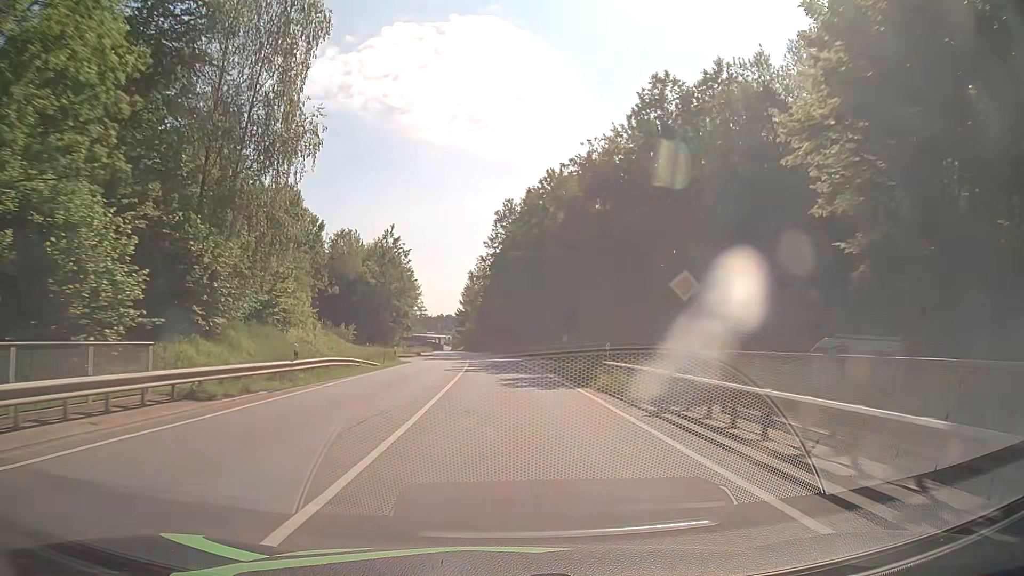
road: secondary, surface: asphalt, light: Day
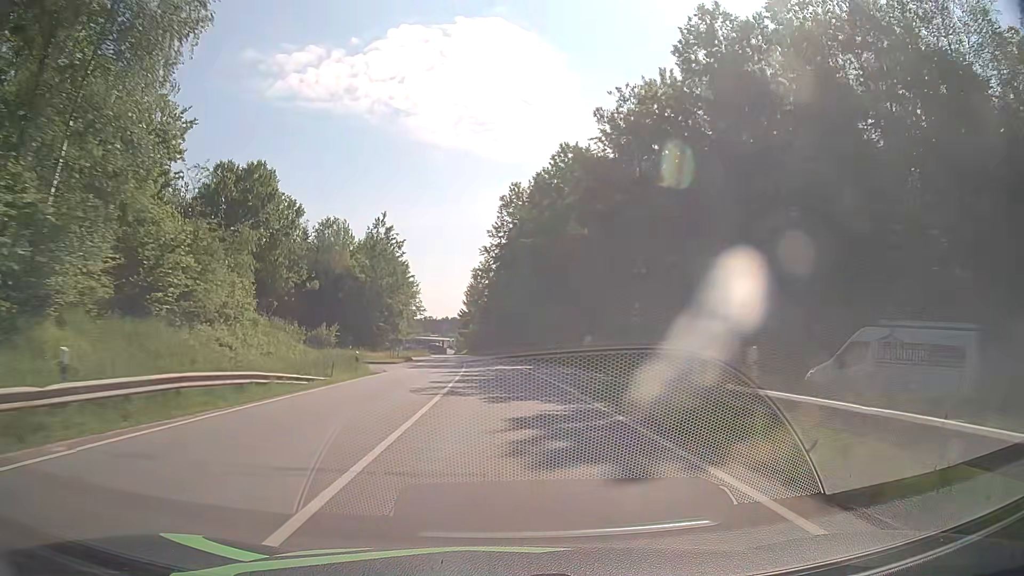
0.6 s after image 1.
(-0.1, +12.6) m; -1°
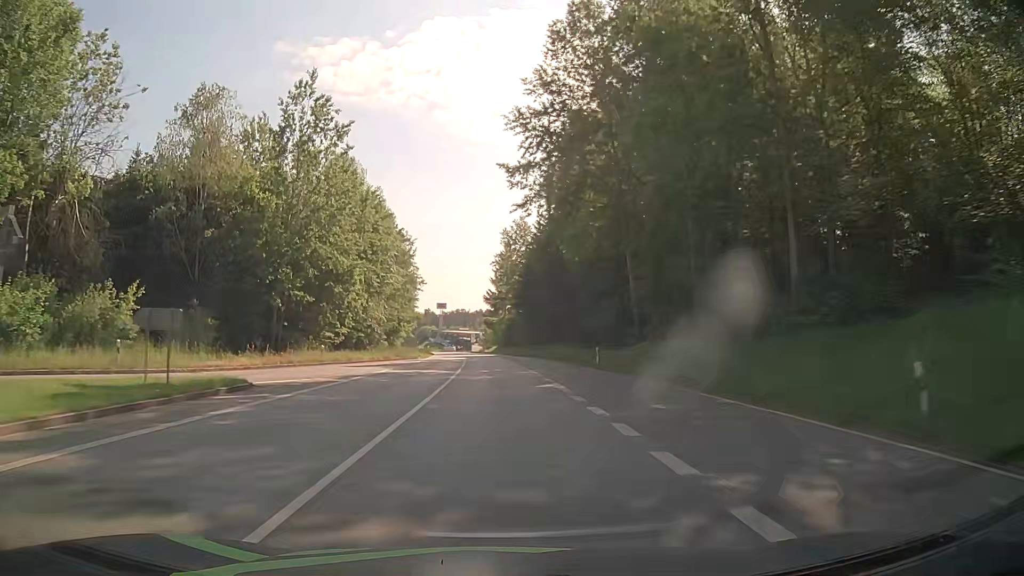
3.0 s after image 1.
(-1.1, +50.2) m; -3°
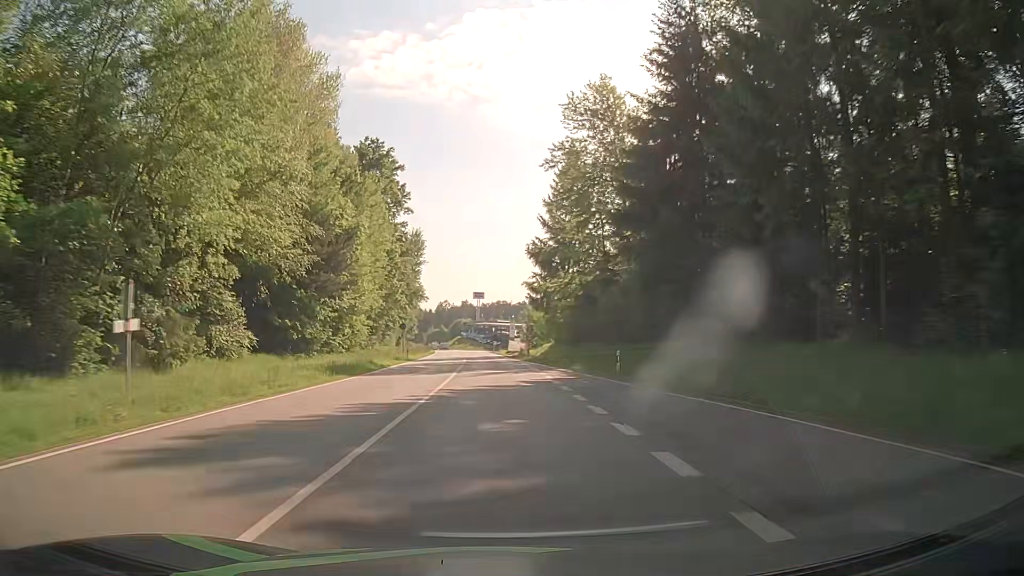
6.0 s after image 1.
(-1.9, +62.8) m; -3°
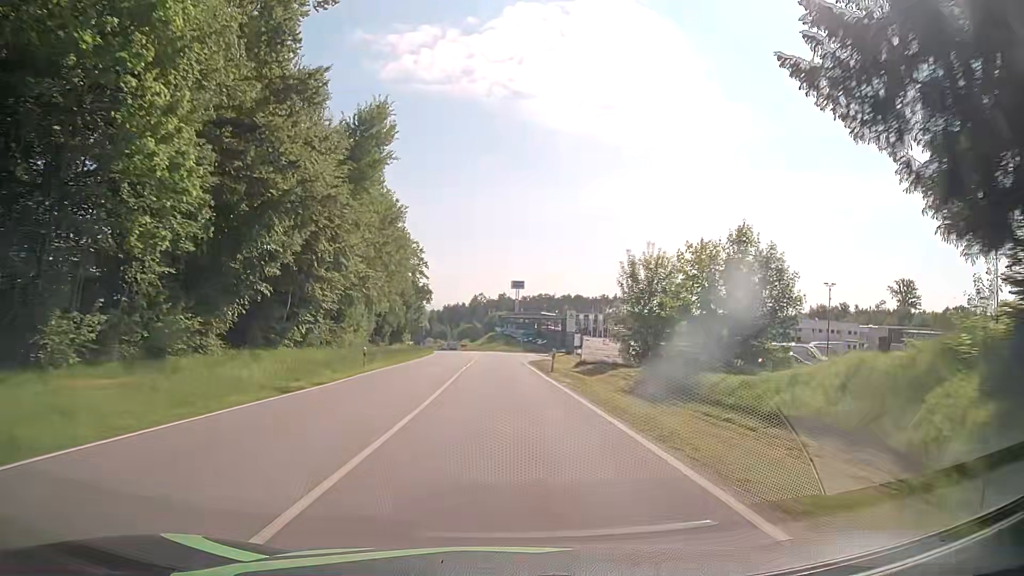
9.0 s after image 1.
(-2.0, +62.8) m; -3°
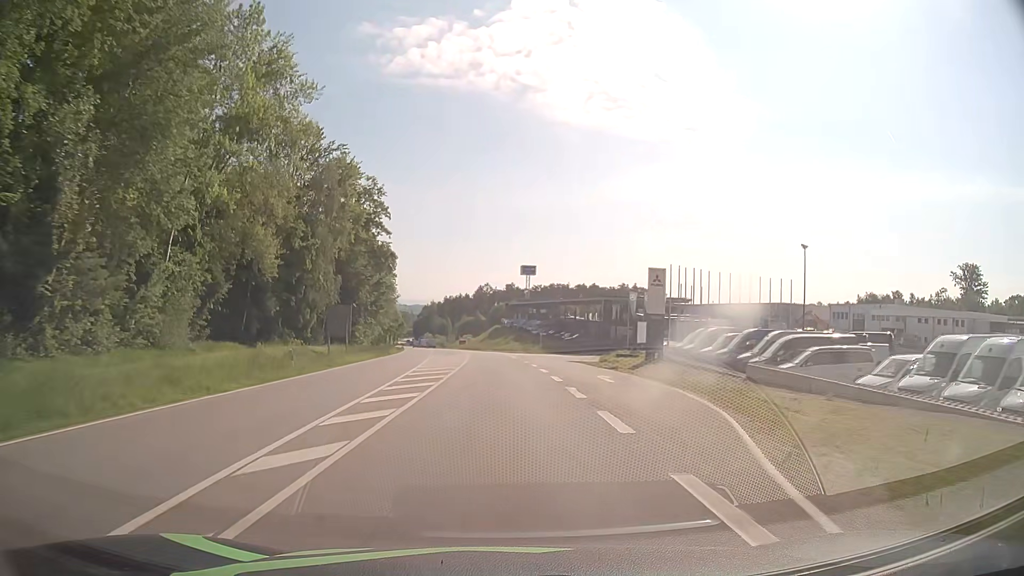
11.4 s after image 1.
(-0.6, +50.3) m; -1°
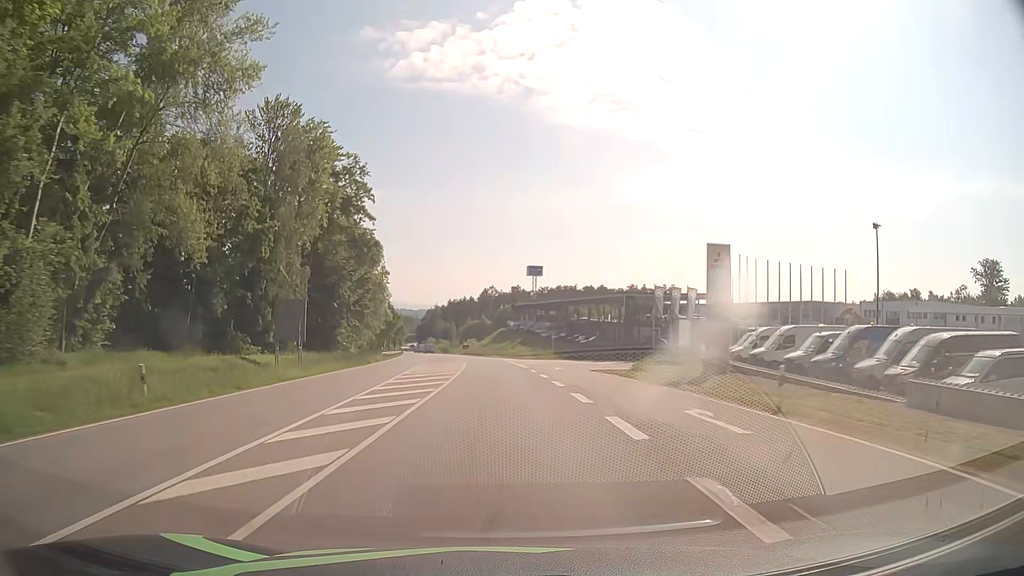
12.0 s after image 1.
(-0.1, +12.6) m; -1°
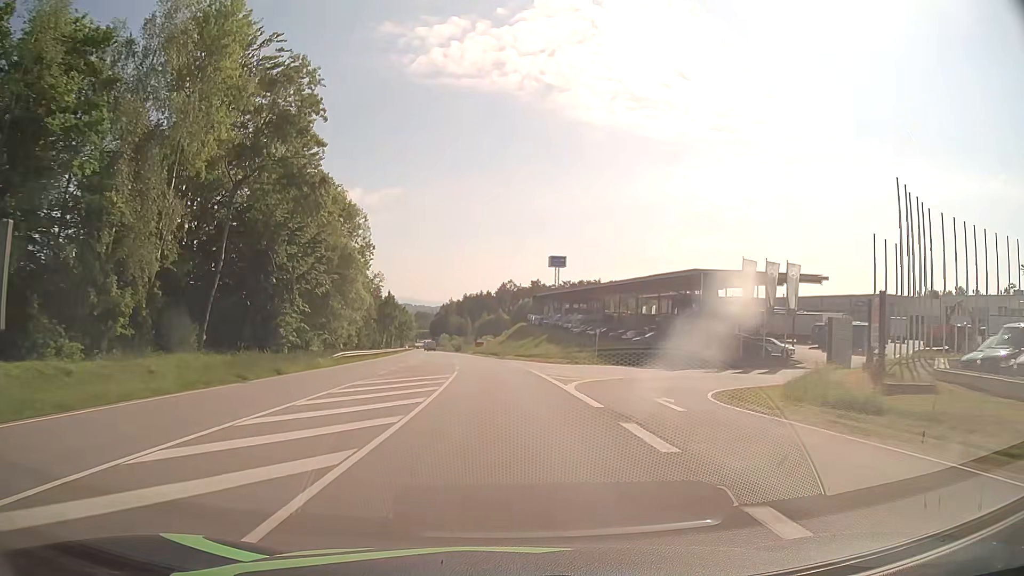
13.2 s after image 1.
(-0.2, +25.1) m; -1°
(0, +10) (0, +20) (-1, +30) (-1, +40) (-2, +50) (-3, +60) (-4, +70) (-5, +80) (-6, +90) (-8, +100) m
